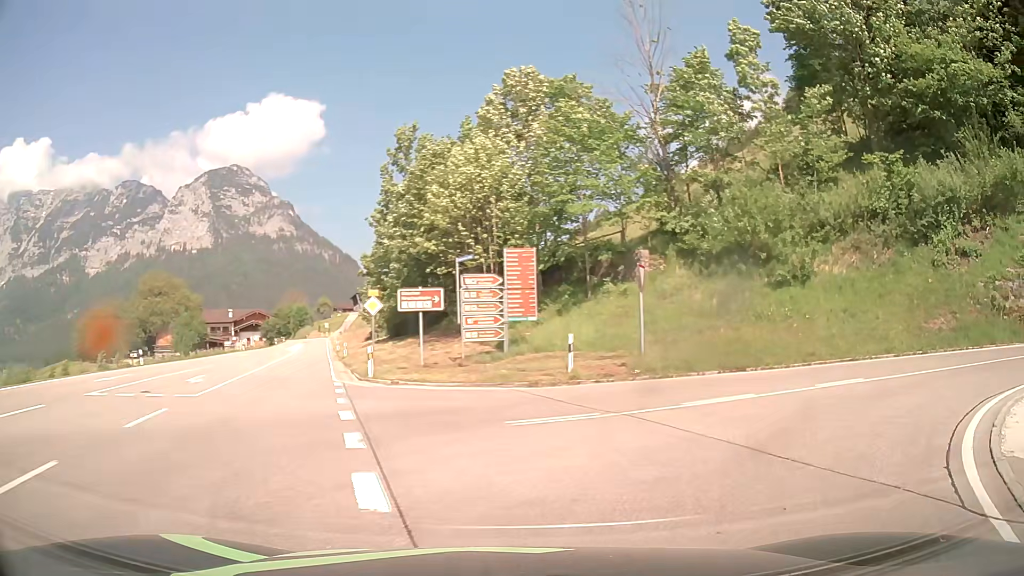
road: primary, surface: asphalt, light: Day
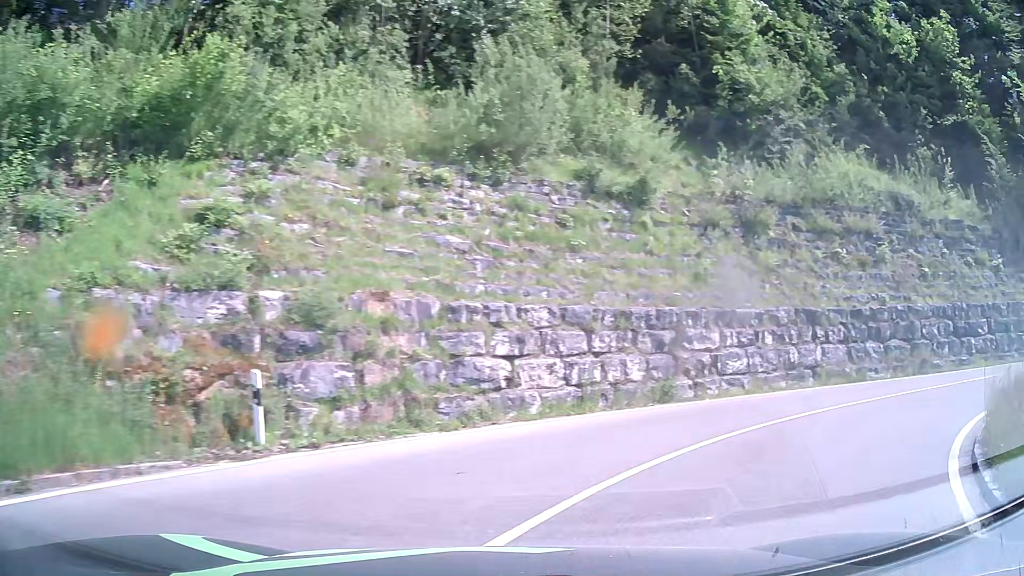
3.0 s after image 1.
(+9.3, +12.4) m; +79°
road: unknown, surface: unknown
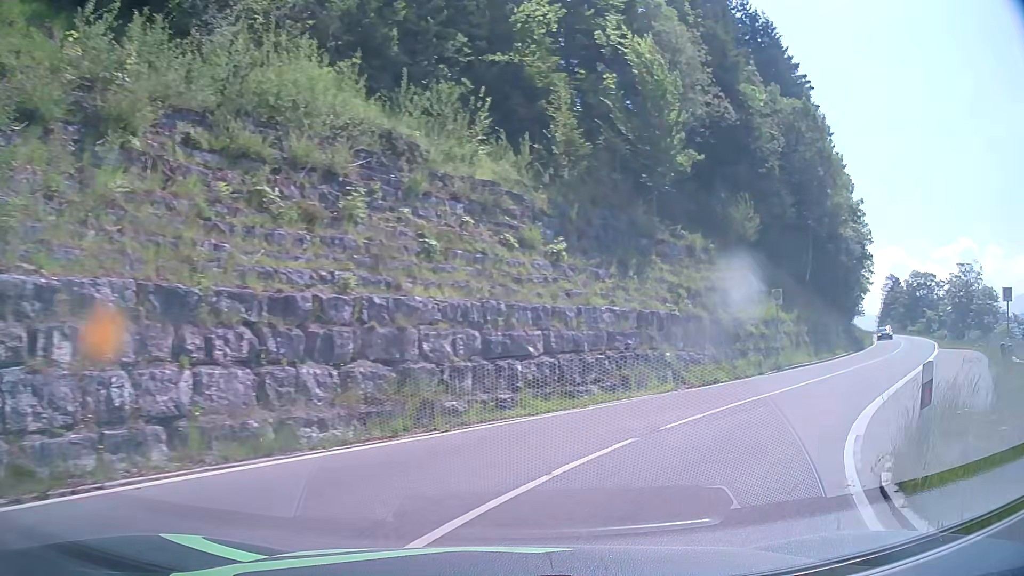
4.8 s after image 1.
(+4.7, +10.3) m; +46°
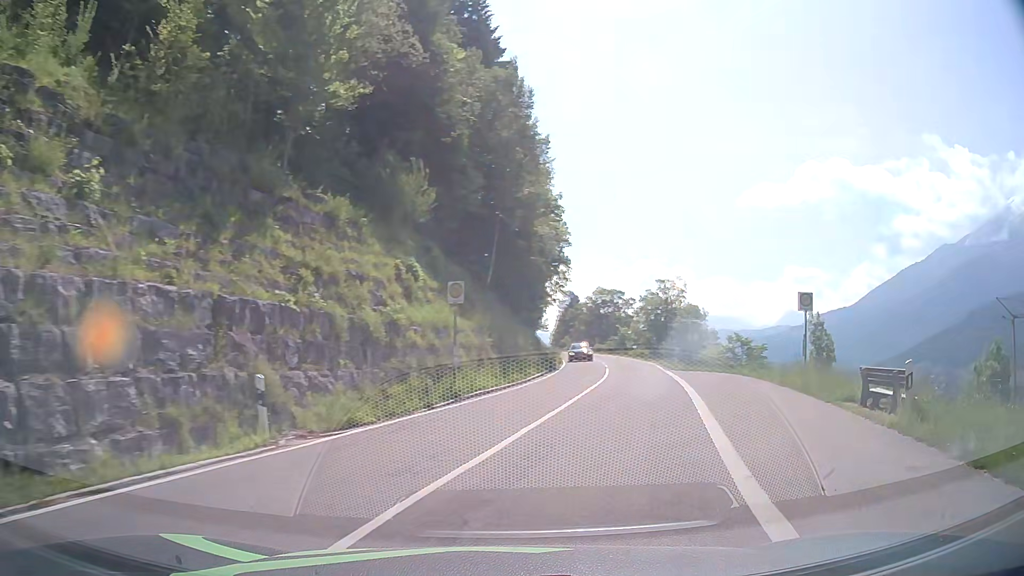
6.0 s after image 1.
(+2.2, +8.6) m; +28°
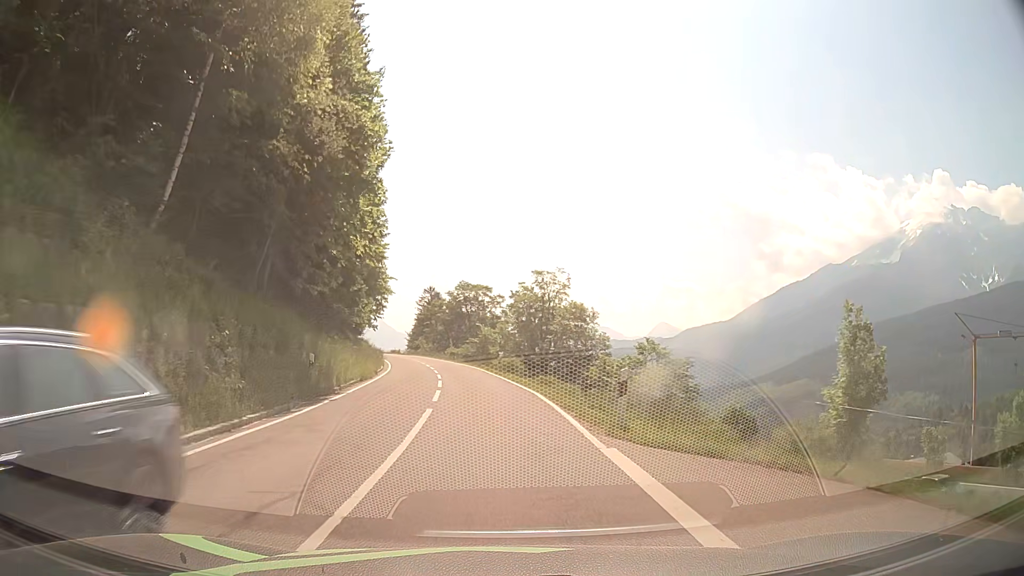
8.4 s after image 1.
(+4.1, +22.4) m; +12°
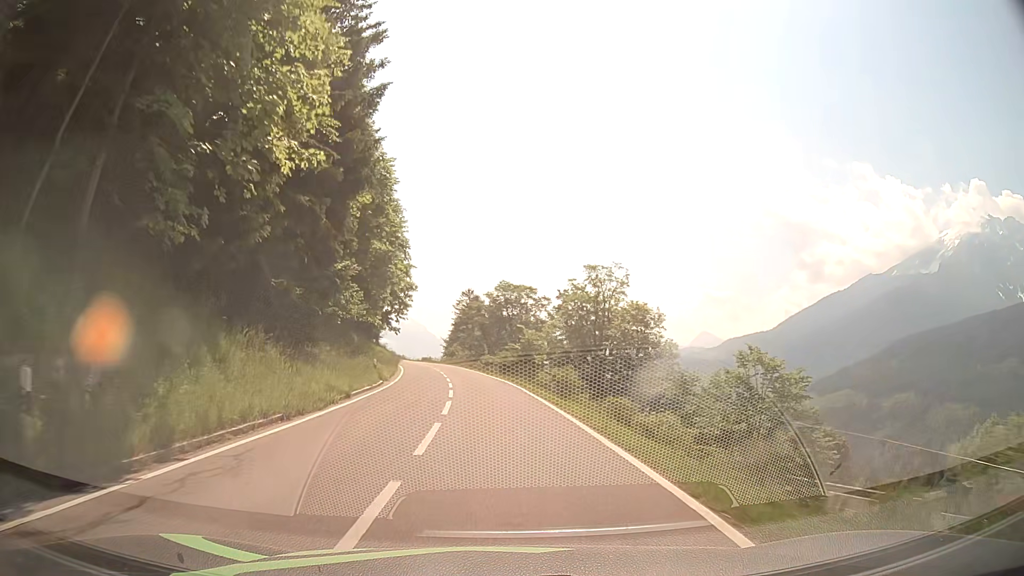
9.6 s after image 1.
(-0.4, +14.1) m; -4°
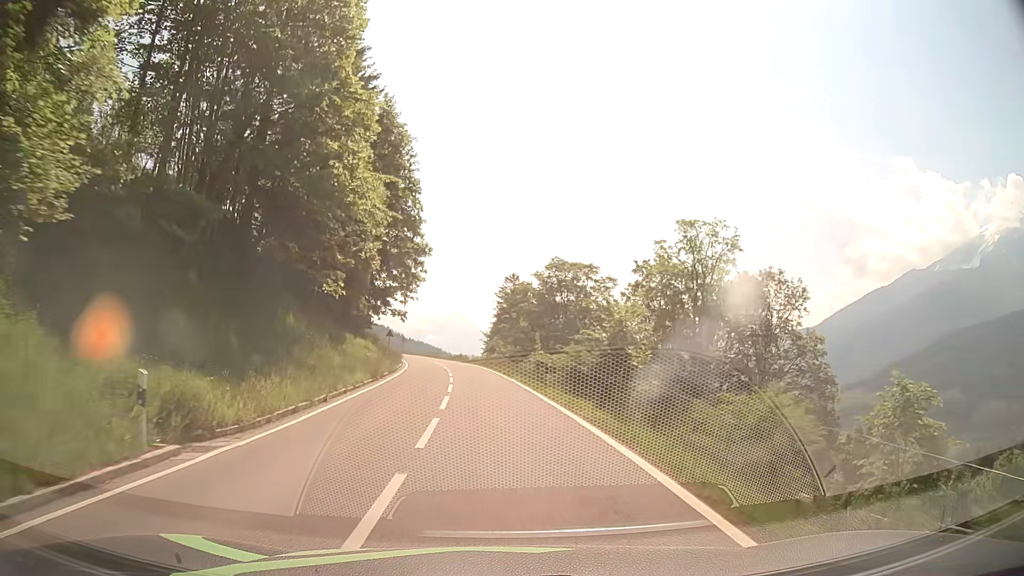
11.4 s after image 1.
(-0.7, +24.2) m; -4°
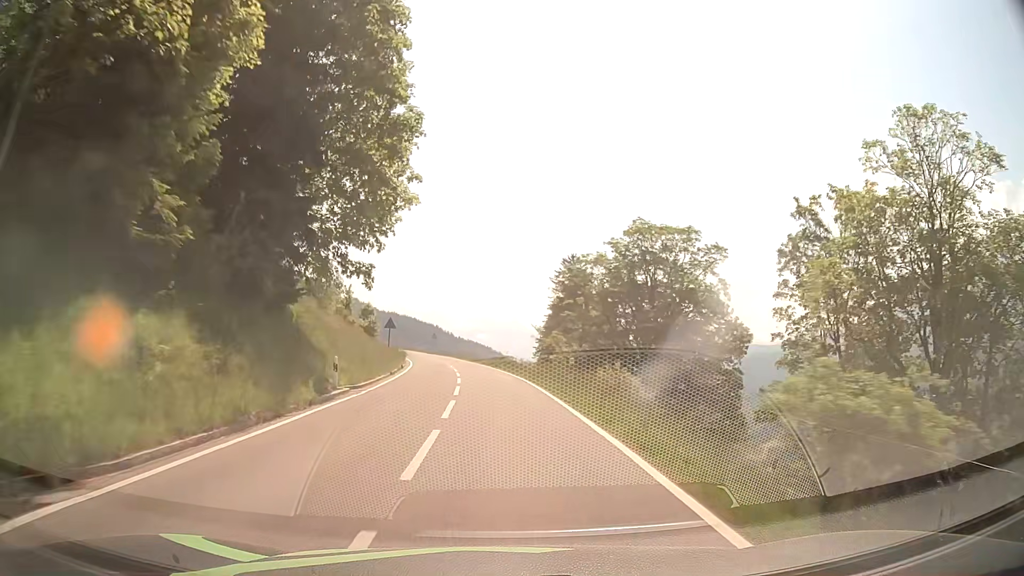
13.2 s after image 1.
(-1.0, +26.7) m; -4°
(0, +10) (0, +20) (-1, +30) (-2, +40) (-3, +50) (-5, +60) (-6, +70) (-8, +79) (-11, +89) (-13, +99) m
